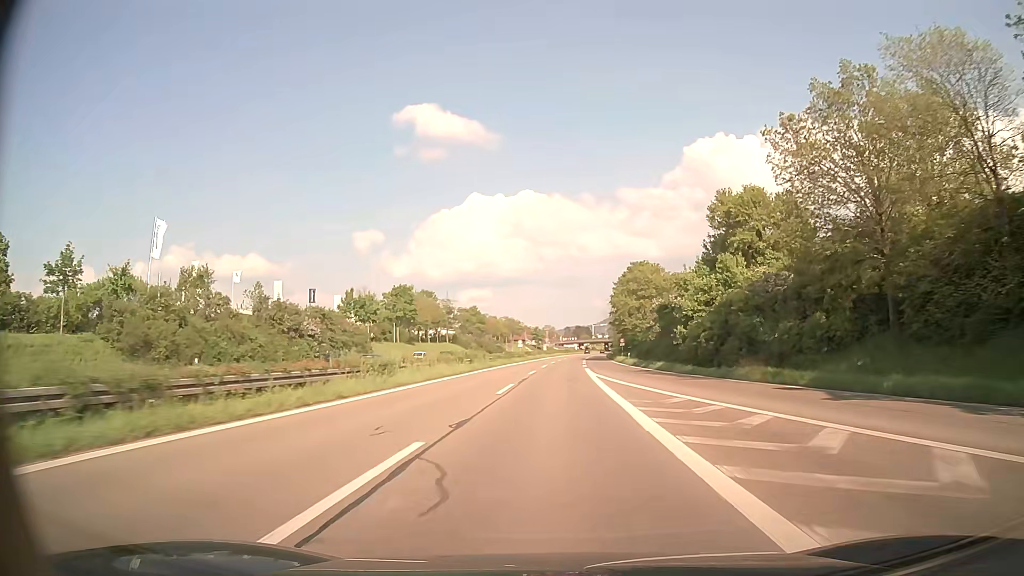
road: trunk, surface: asphalt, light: Day
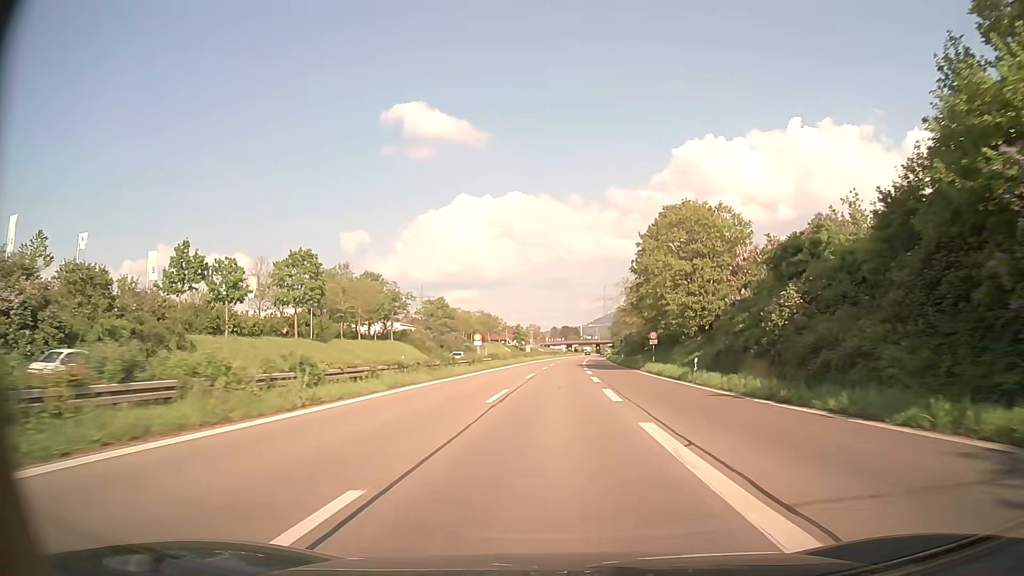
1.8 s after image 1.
(+0.4, +38.9) m; +1°
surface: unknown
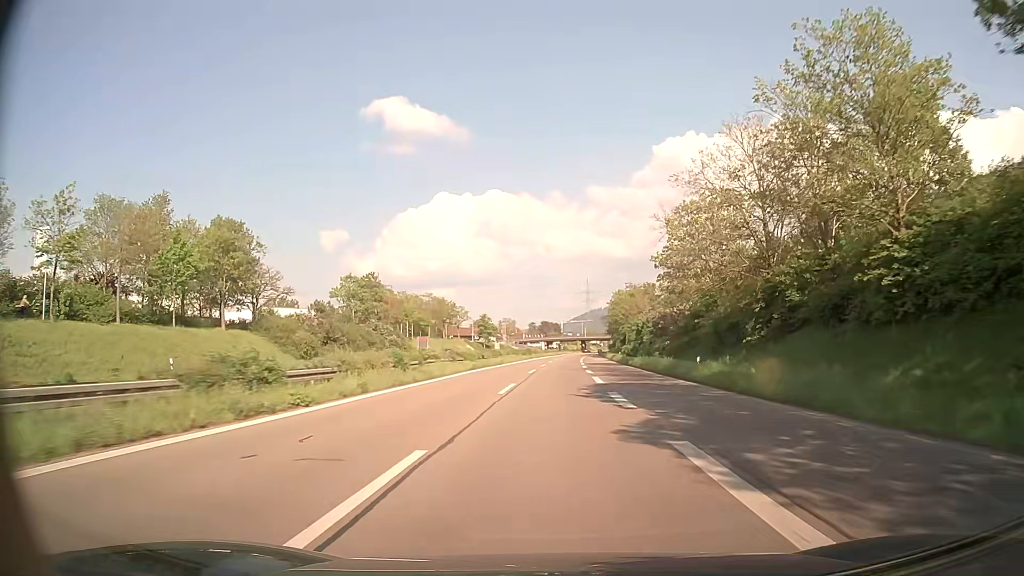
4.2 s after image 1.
(+0.7, +51.1) m; +2°
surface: asphalt
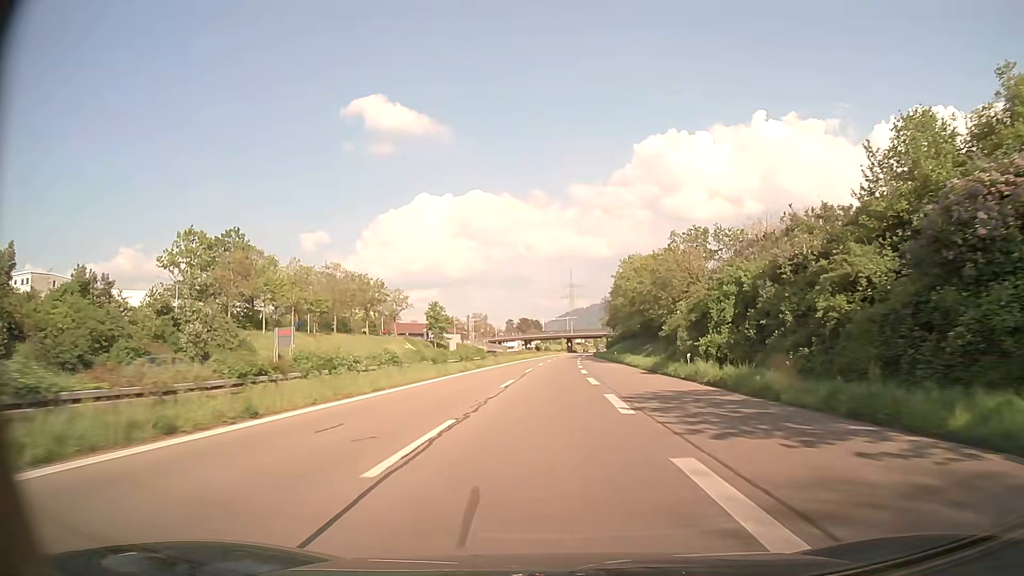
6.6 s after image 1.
(+0.8, +49.5) m; +2°
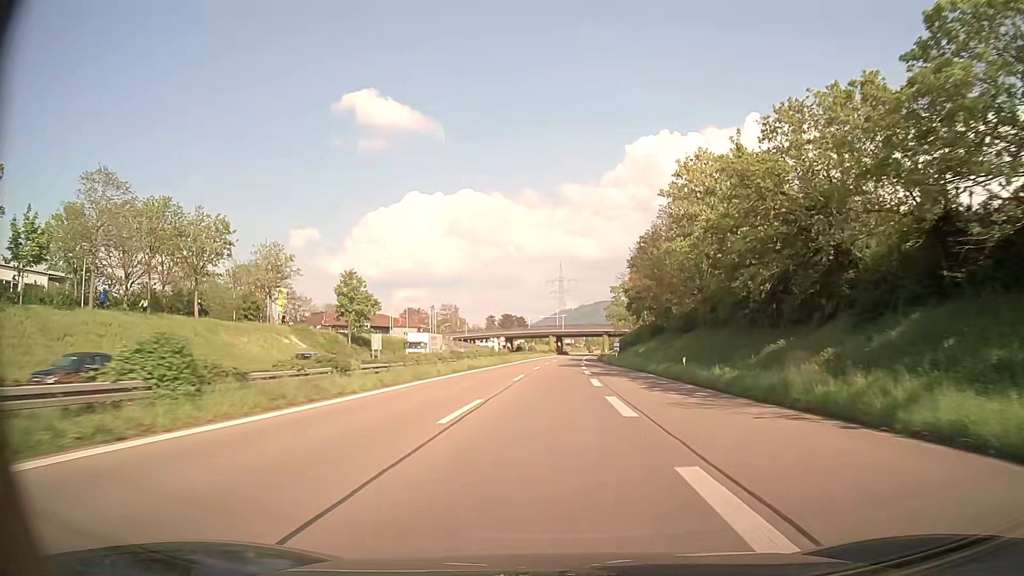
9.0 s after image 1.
(+0.5, +48.6) m; +1°
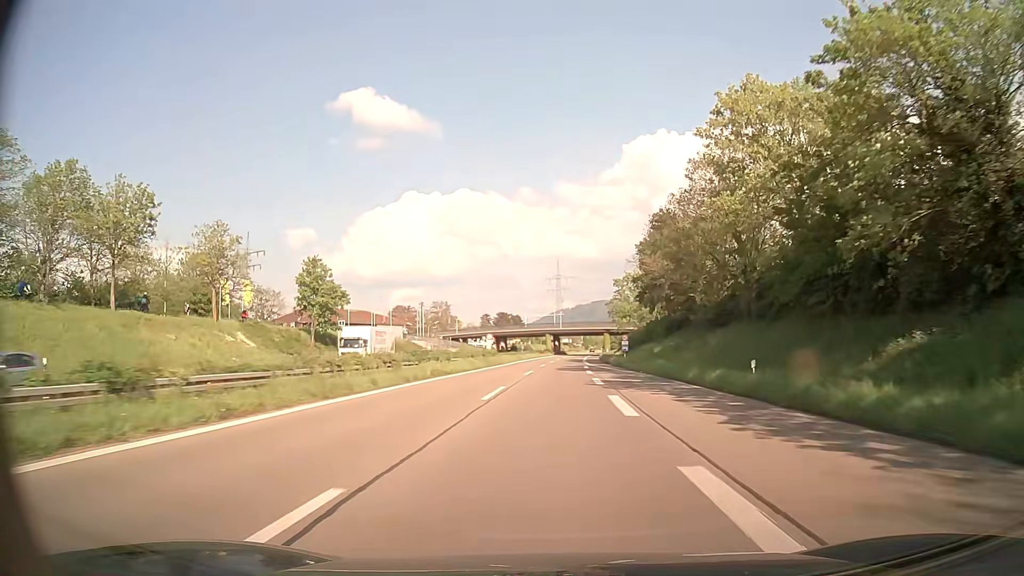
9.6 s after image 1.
(0.0, +12.0) m; 0°
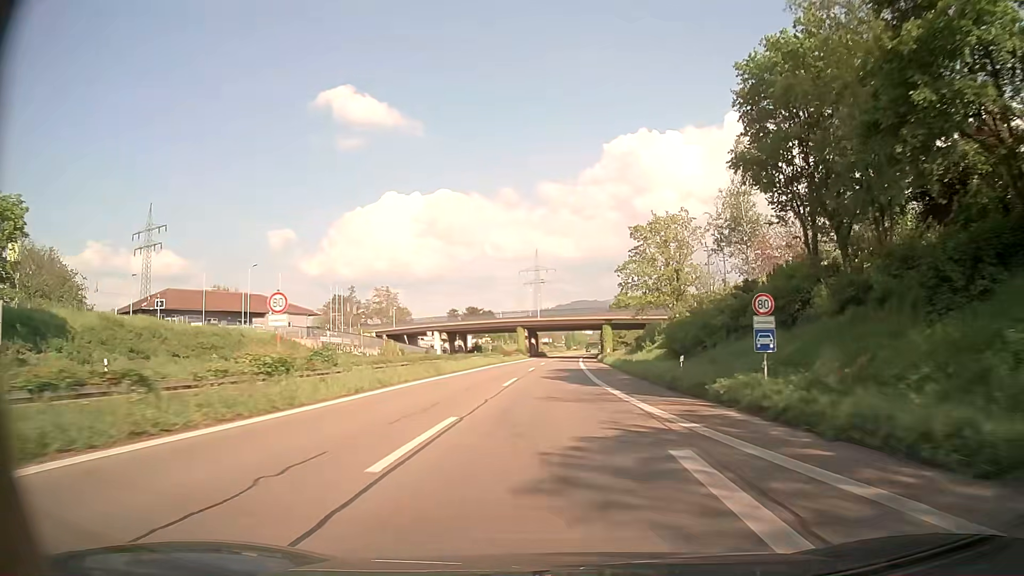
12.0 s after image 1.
(+0.8, +47.0) m; +2°
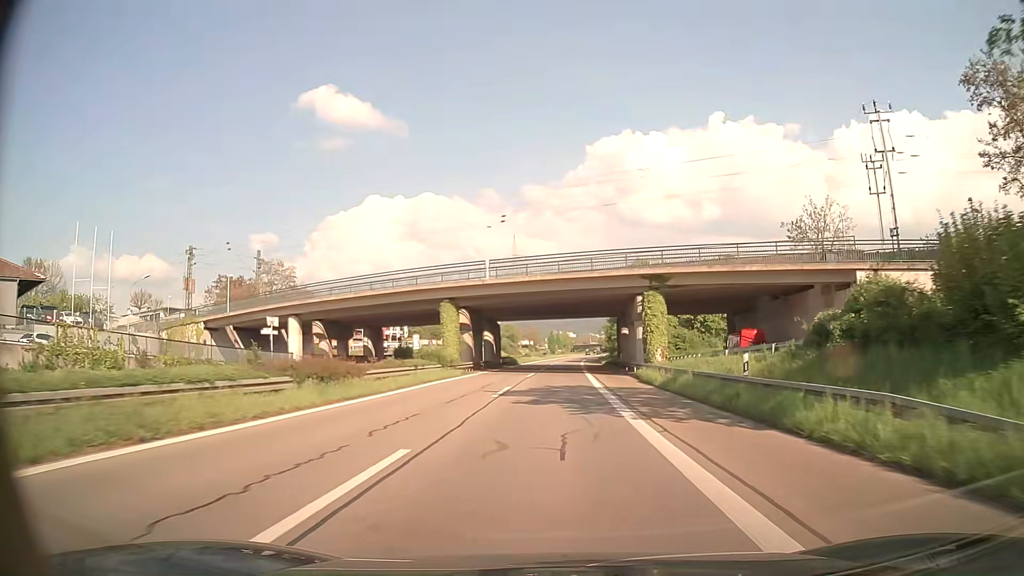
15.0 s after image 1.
(+0.8, +57.9) m; +1°
(0, +10) (0, +20) (0, +30) (0, +40) (0, +50) (0, +60) (+1, +70) (+1, +80) (+2, +90) (+2, +100) m
